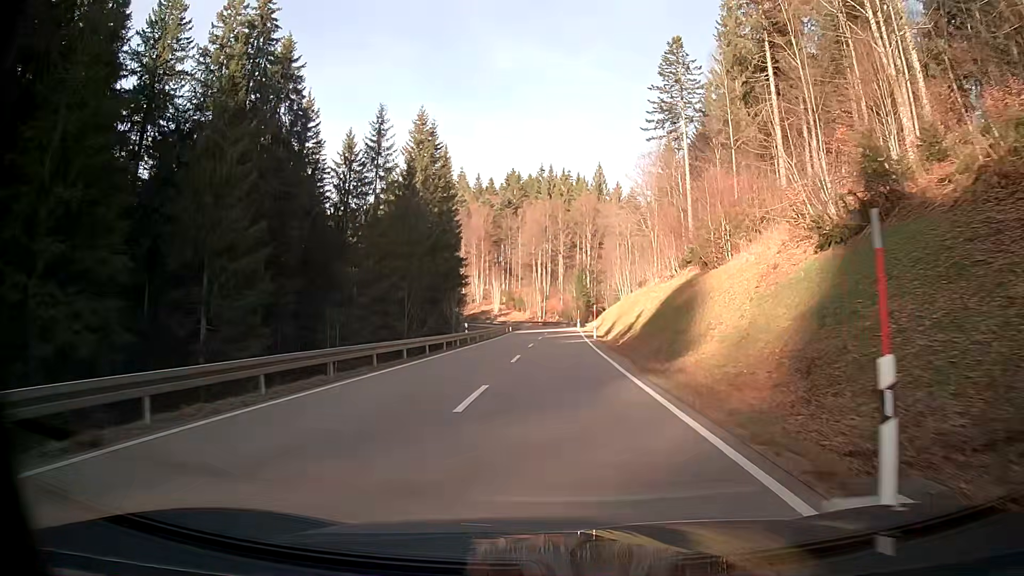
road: secondary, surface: asphalt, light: Day
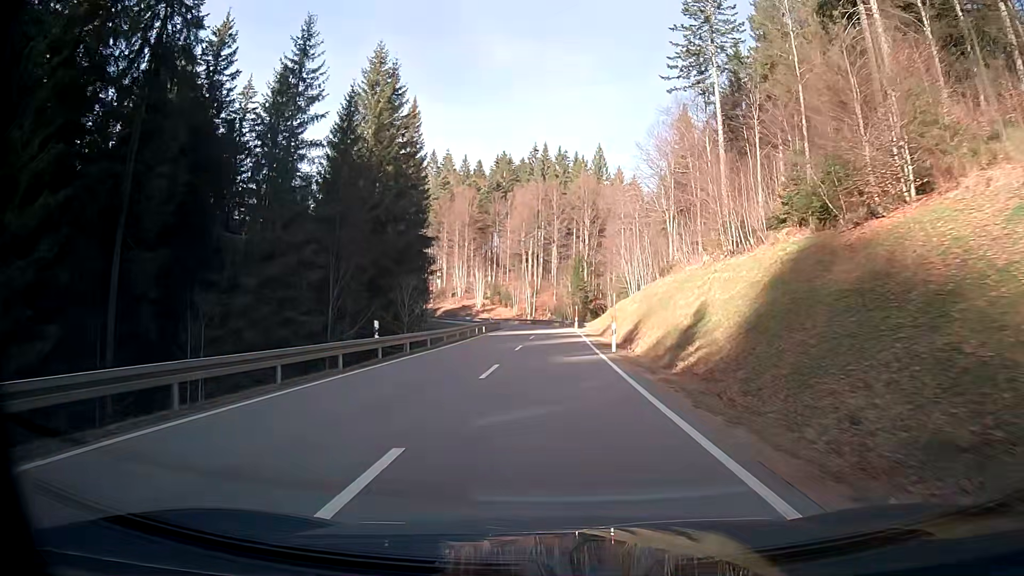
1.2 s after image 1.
(+0.1, +19.2) m; +1°
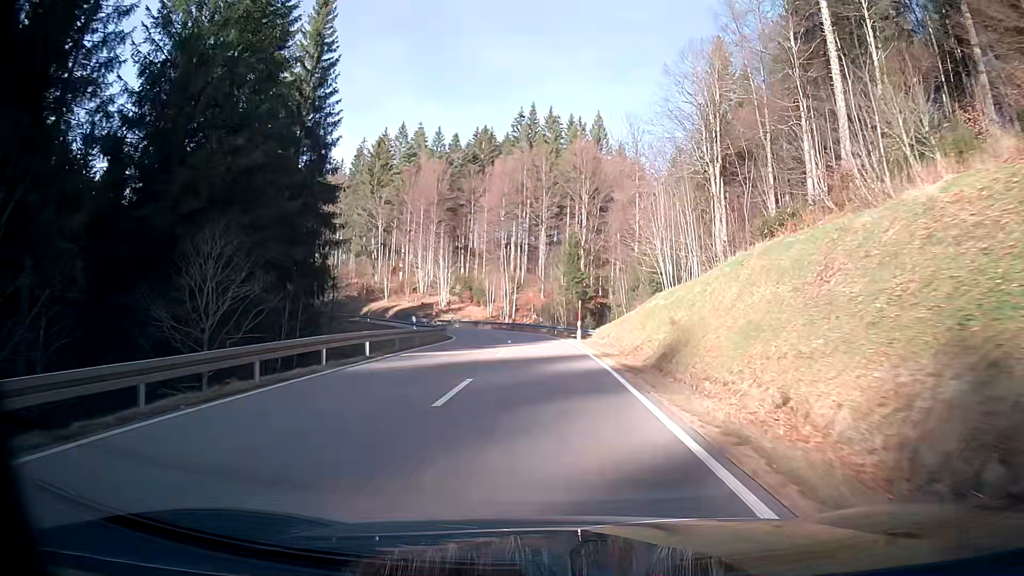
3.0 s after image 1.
(+0.2, +29.0) m; +1°
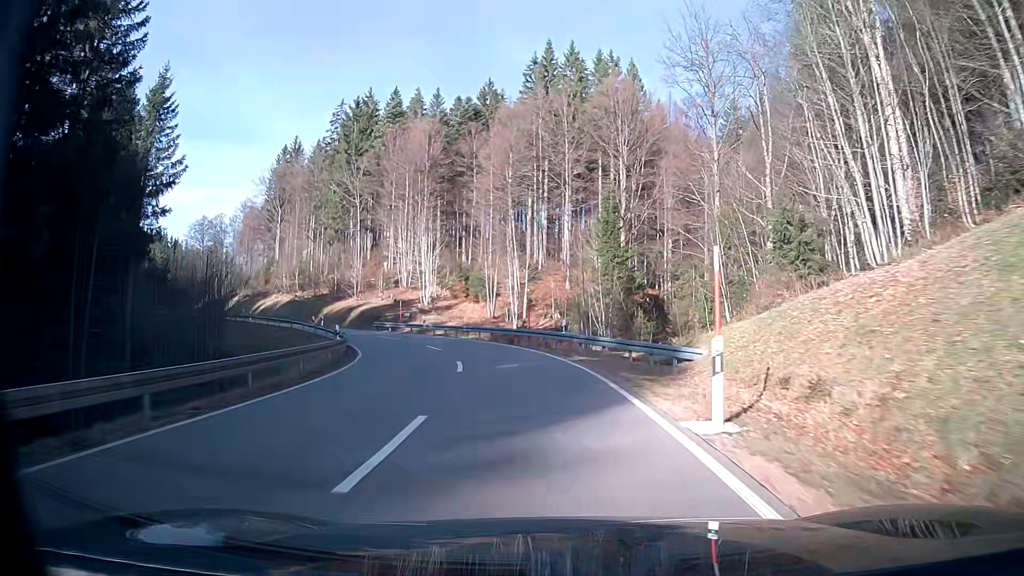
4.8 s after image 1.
(-0.6, +28.3) m; -4°
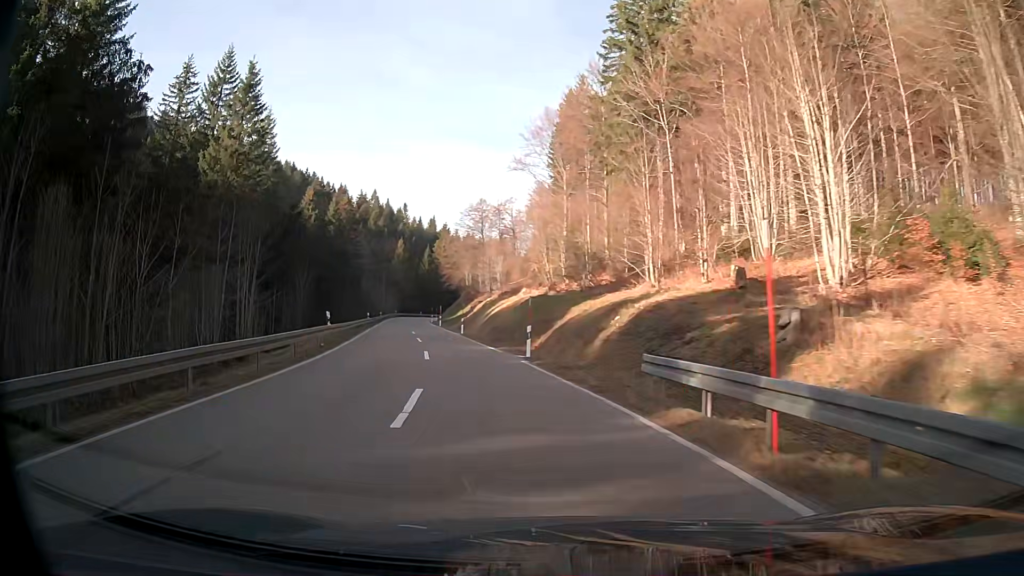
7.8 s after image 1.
(-10.7, +43.1) m; -31°
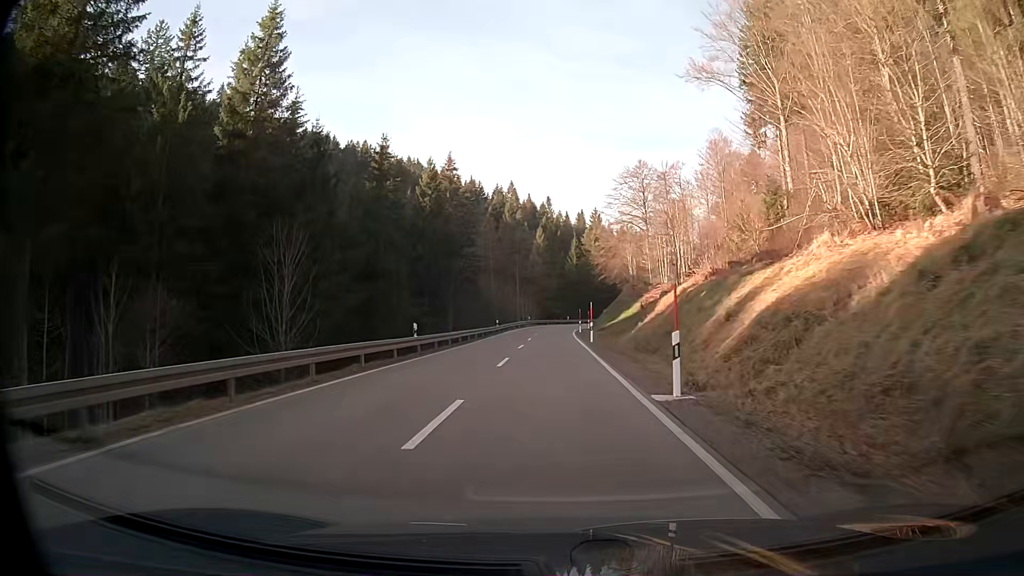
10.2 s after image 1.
(-4.5, +37.0) m; -11°
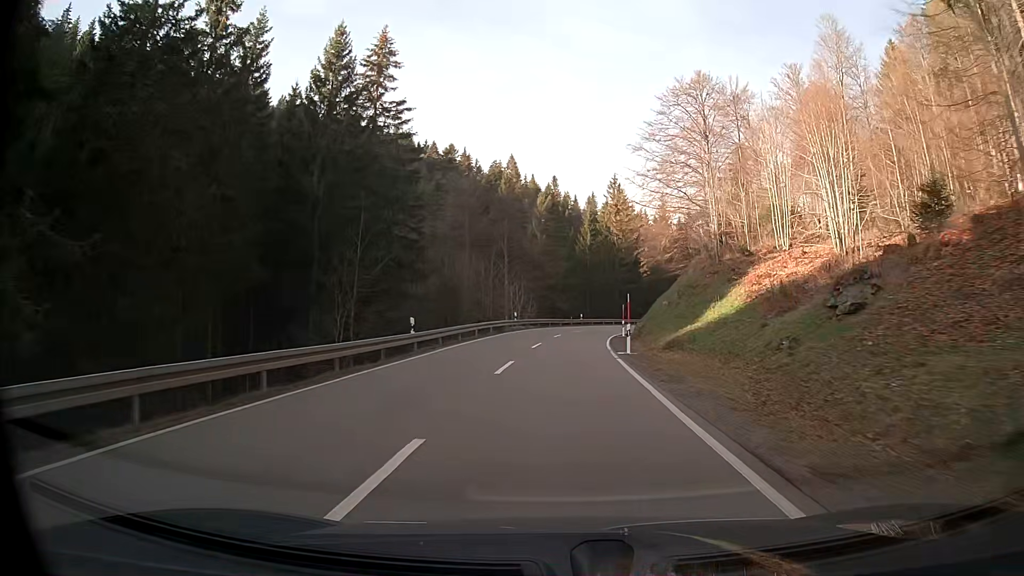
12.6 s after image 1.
(-0.1, +39.2) m; 0°
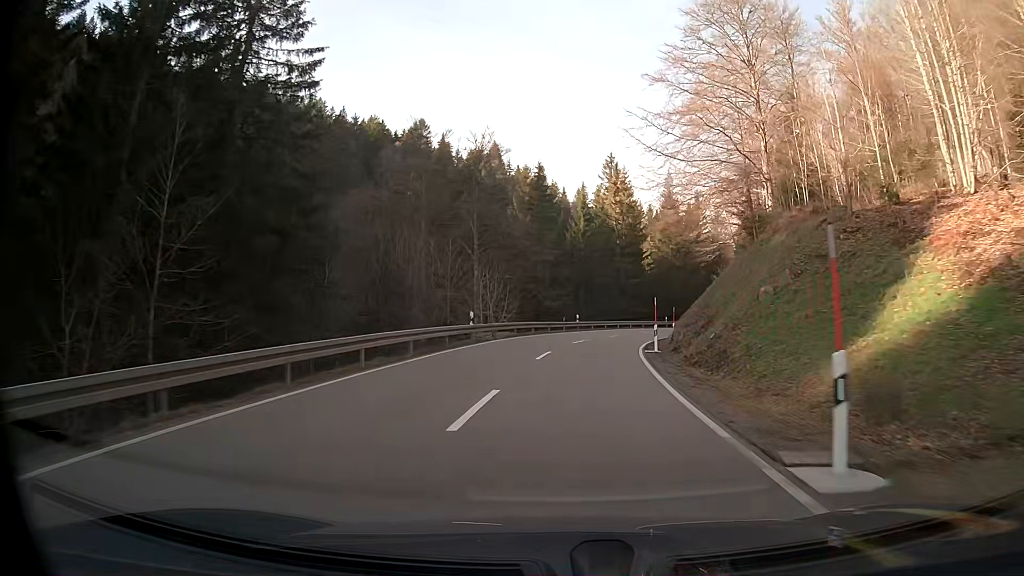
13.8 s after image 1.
(+0.2, +19.7) m; +2°
(0, +10) (+1, +20) (+2, +30) (+4, +40) (+7, +49) (+10, +59) (+14, +68) (+19, +77) (+25, +85) (+31, +93) m
